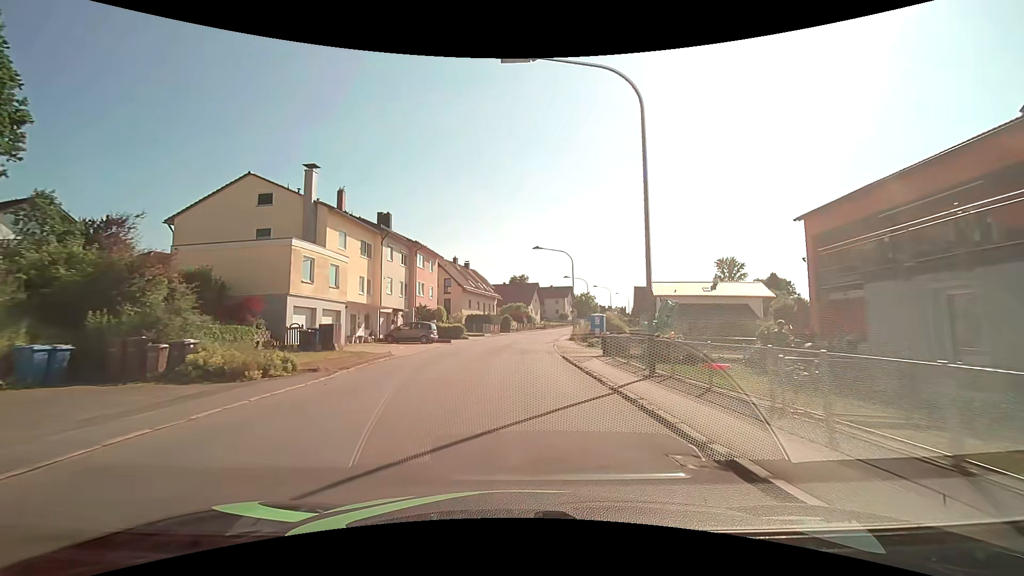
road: unclassified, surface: asphalt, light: Day
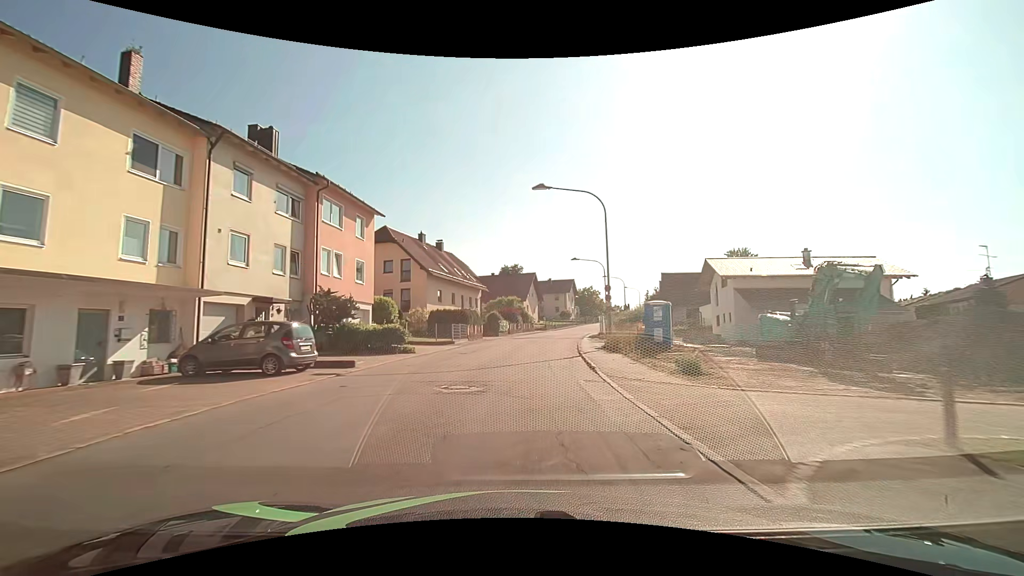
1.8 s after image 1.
(+0.1, +21.7) m; +1°
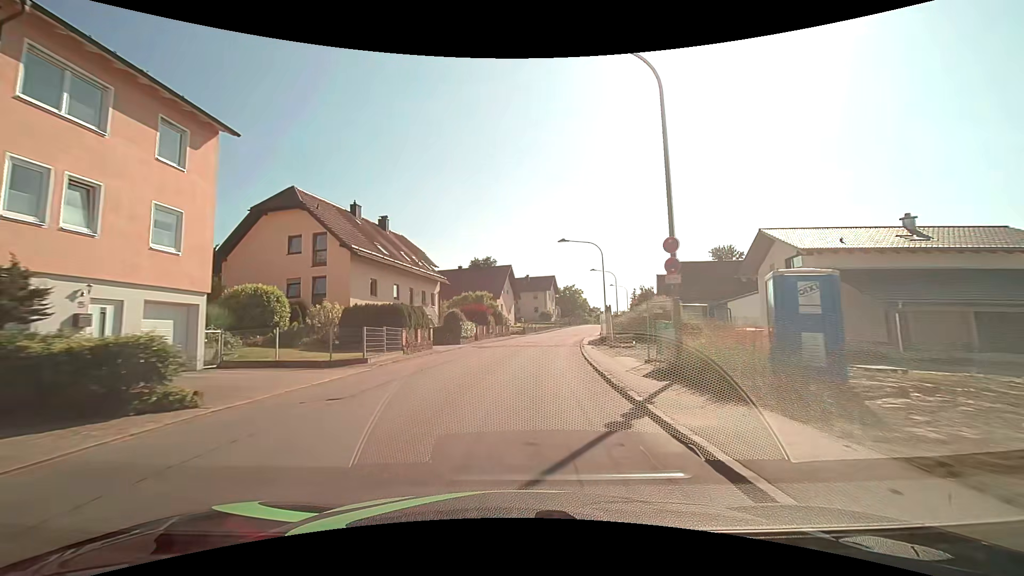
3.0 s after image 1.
(+0.3, +14.6) m; +3°
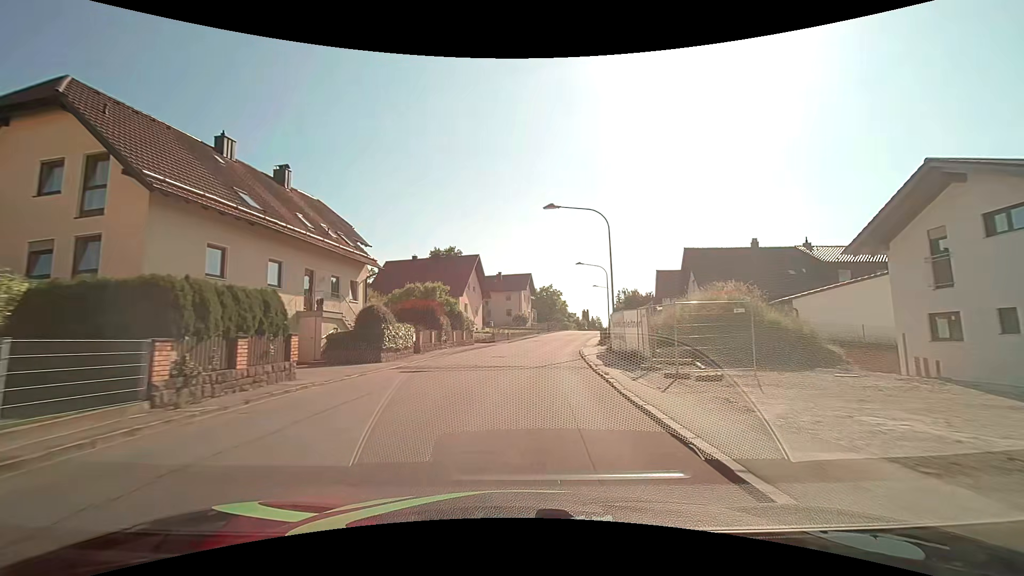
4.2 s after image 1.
(+0.3, +14.7) m; +3°
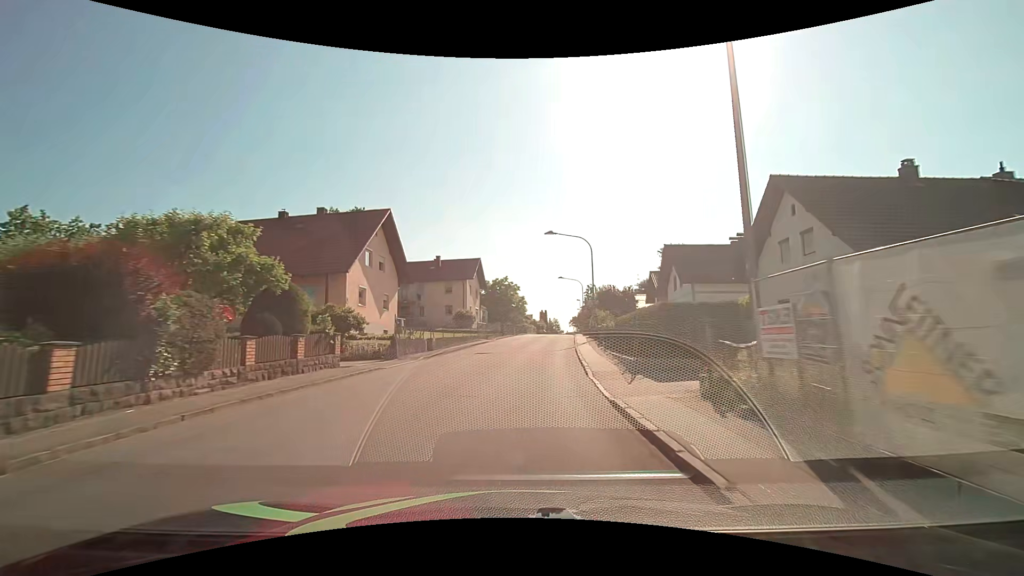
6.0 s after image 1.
(+1.2, +22.1) m; +5°
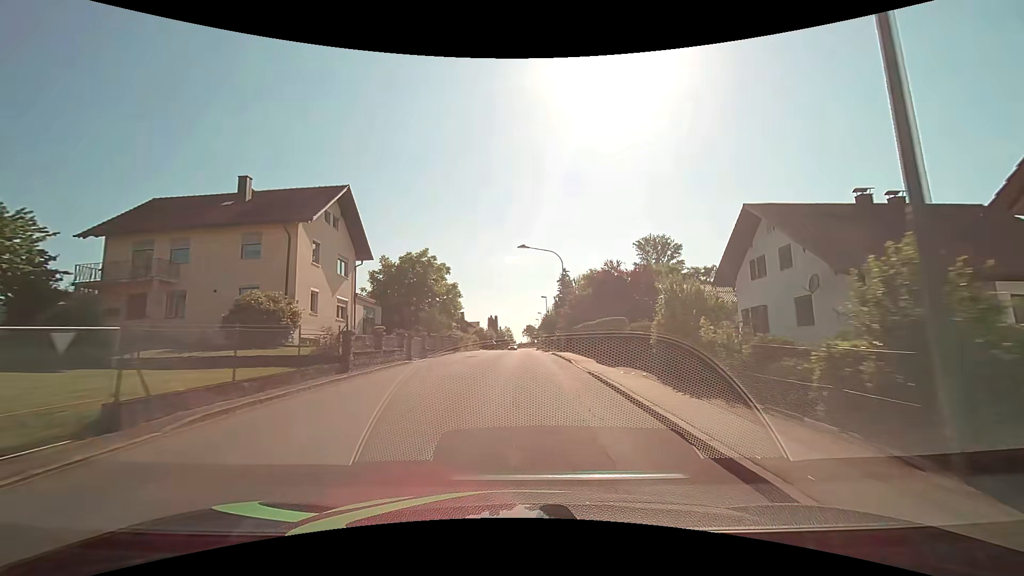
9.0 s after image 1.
(+2.3, +37.3) m; +6°
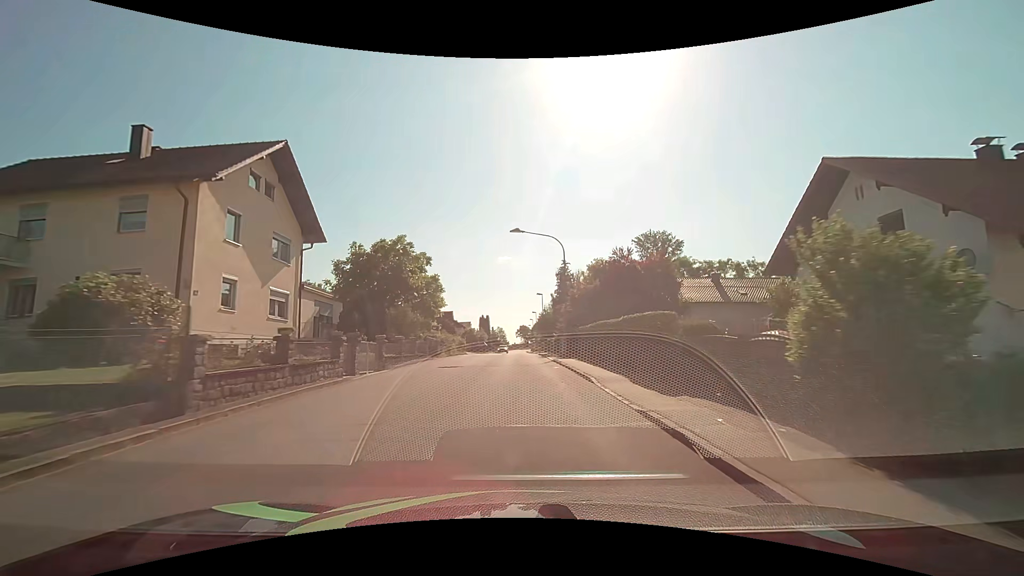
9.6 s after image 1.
(0.0, +7.4) m; +1°
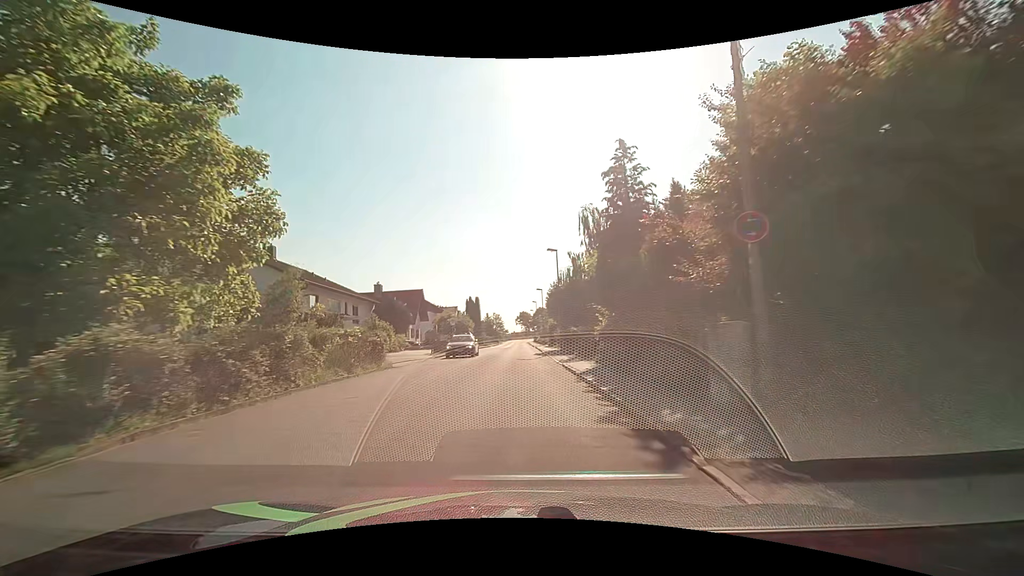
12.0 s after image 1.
(+0.2, +29.1) m; 0°
(0, +10) (0, +20) (0, +30) (0, +40) (0, +50) (0, +60) (0, +70) (0, +80) (0, +90) (0, +100) m
